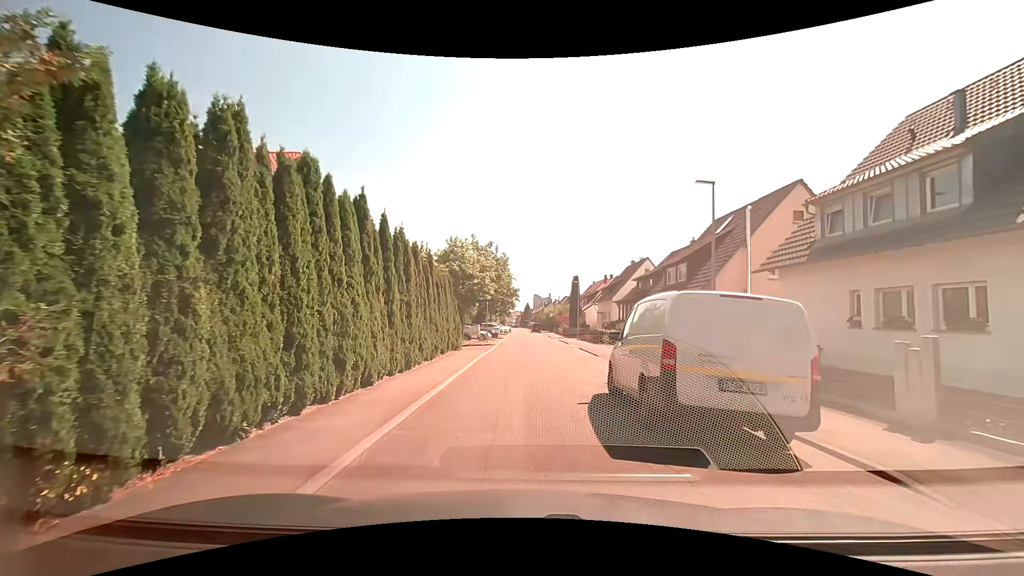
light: Day
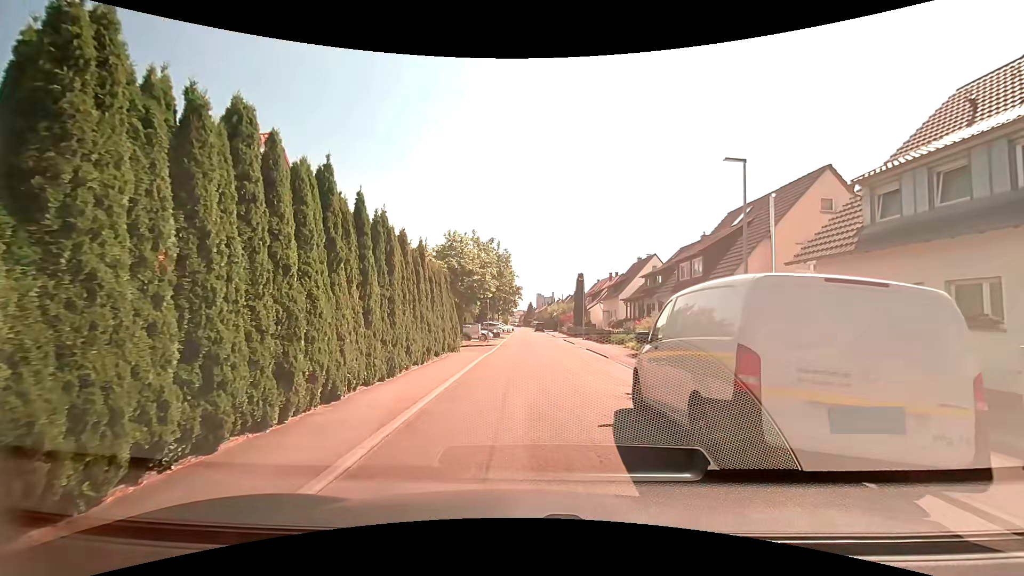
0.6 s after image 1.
(0.0, +2.0) m; -1°
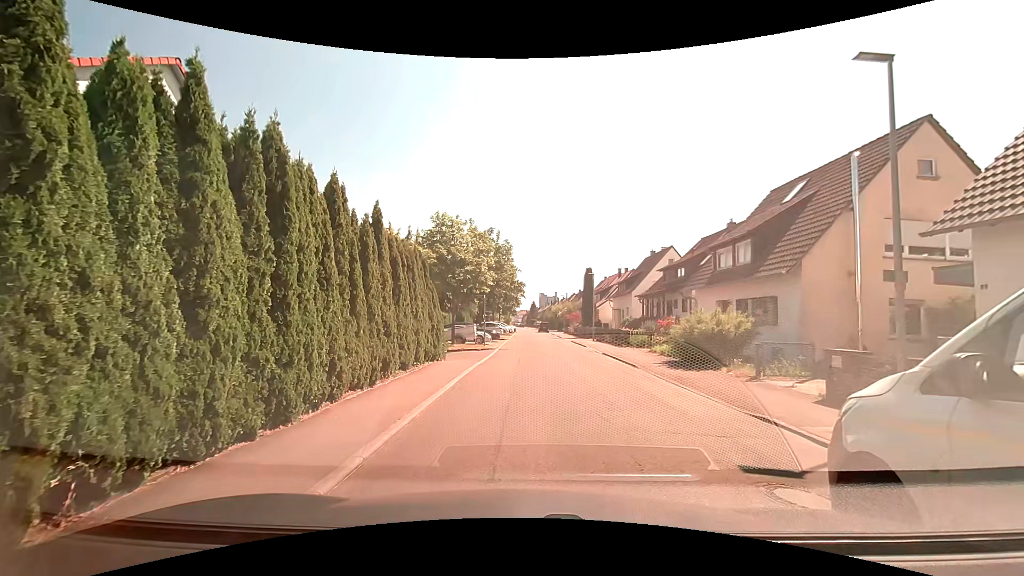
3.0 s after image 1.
(0.0, +5.2) m; +2°
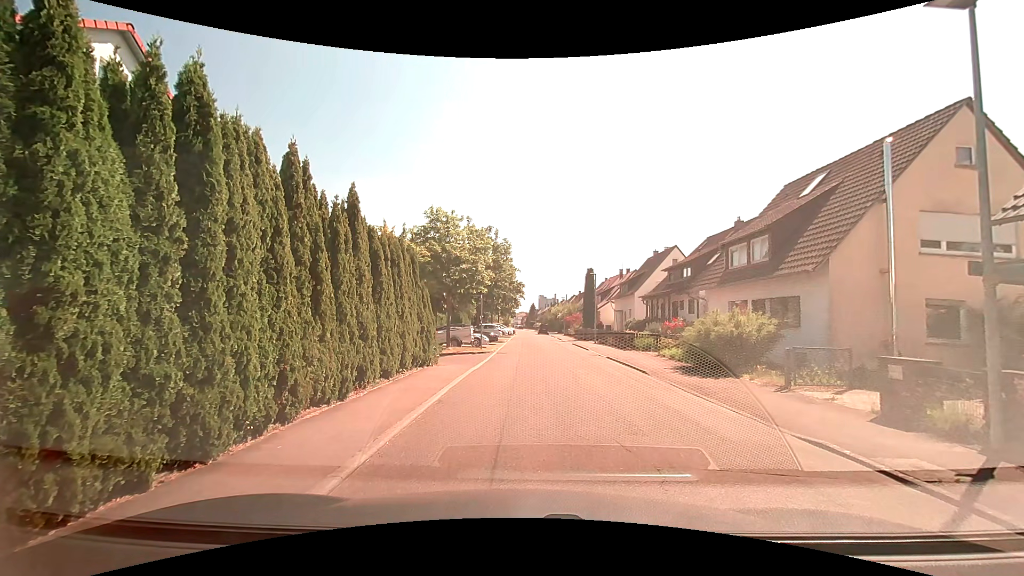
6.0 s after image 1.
(0.0, +1.6) m; 0°
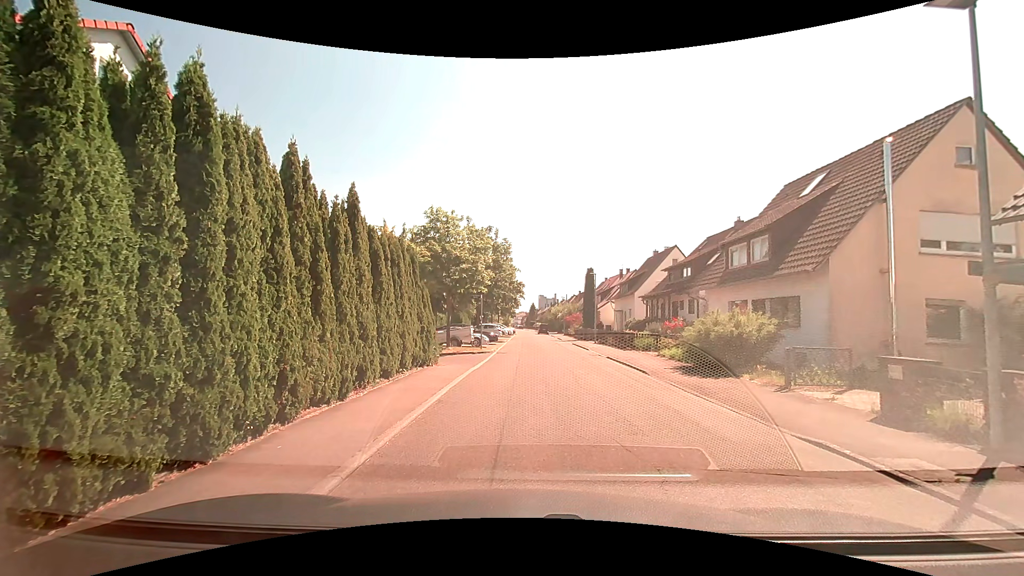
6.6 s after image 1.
(0.0, 0.0) m; 0°
